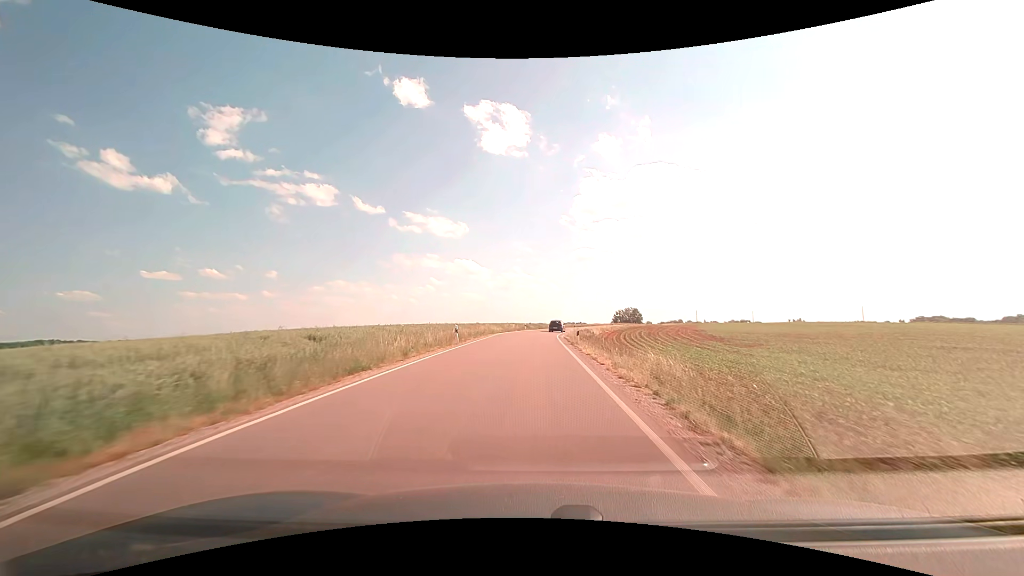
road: secondary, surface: asphalt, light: Day
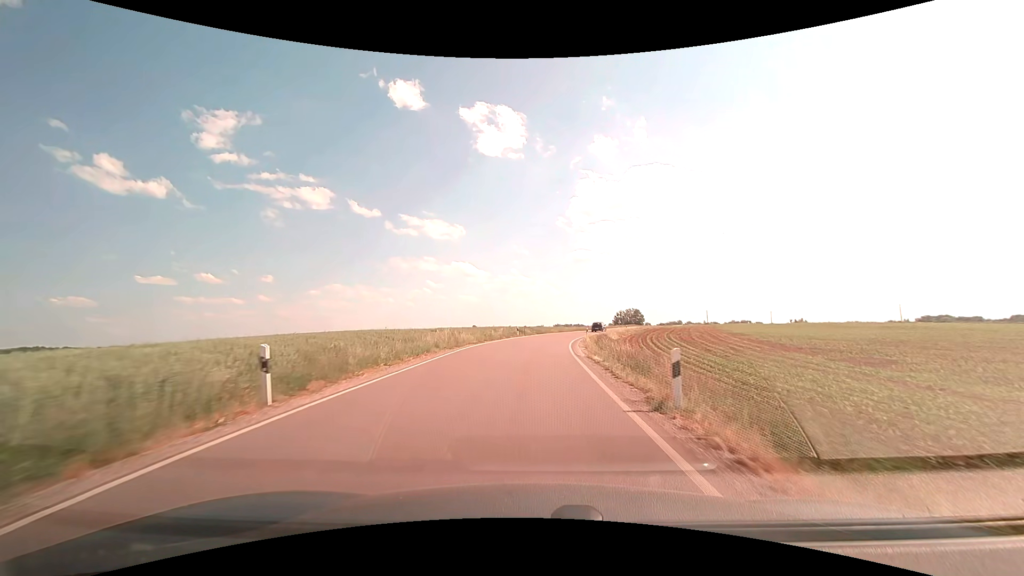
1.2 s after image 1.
(0.0, +20.0) m; 0°
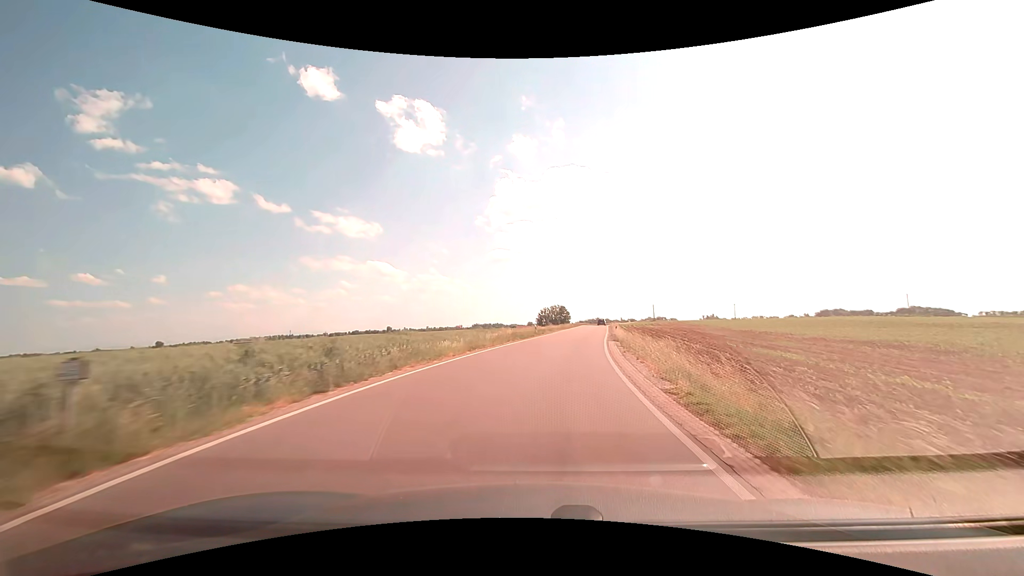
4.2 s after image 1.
(+2.4, +50.2) m; +9°
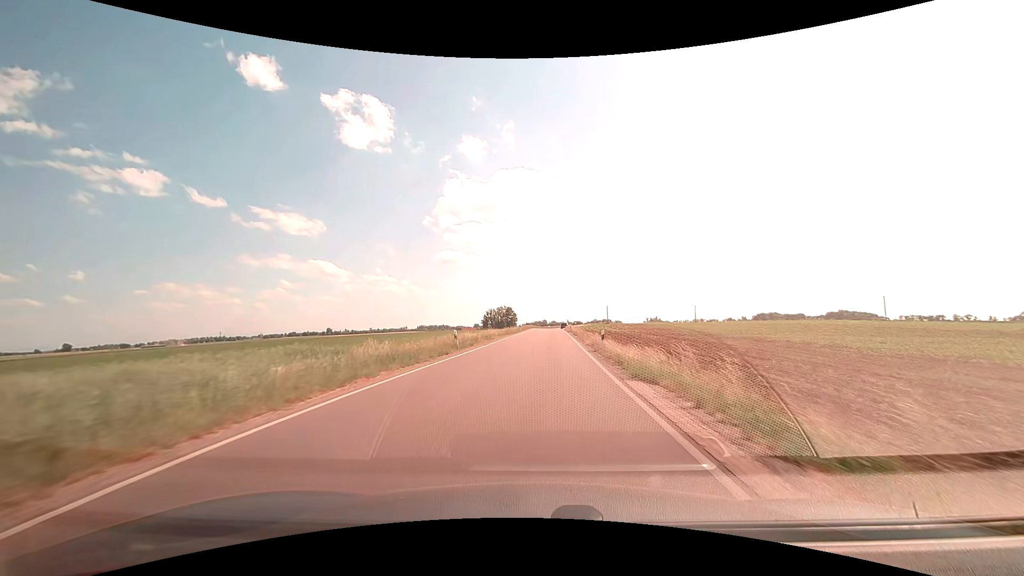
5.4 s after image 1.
(+1.2, +19.9) m; +6°
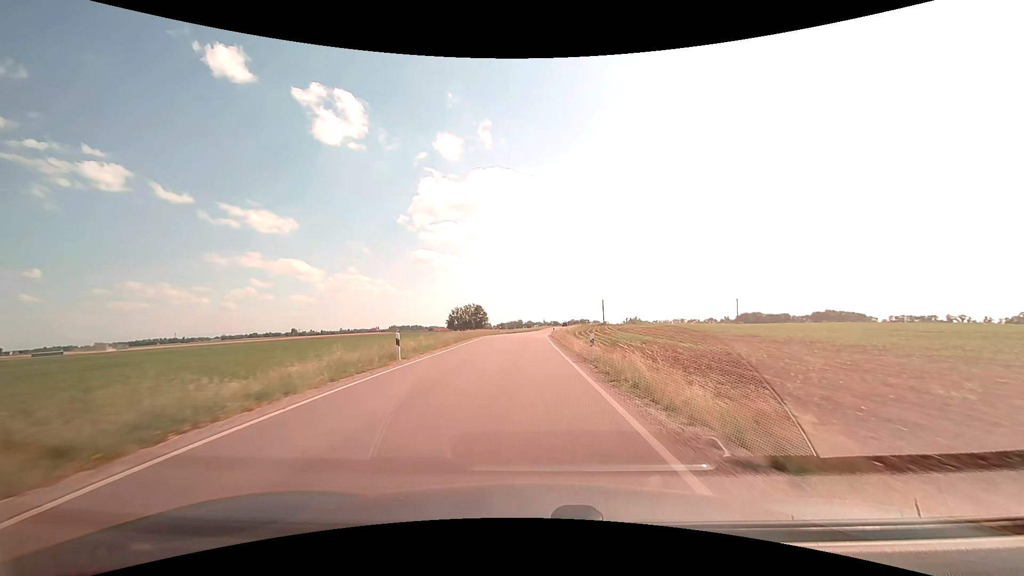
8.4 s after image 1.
(+2.0, +50.5) m; +3°
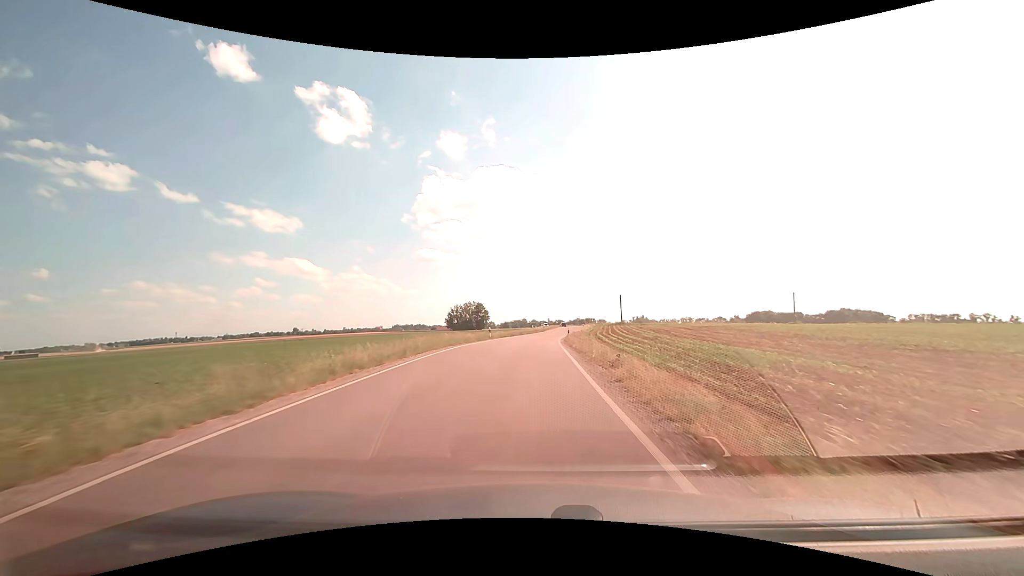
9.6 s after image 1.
(-0.1, +20.2) m; -1°
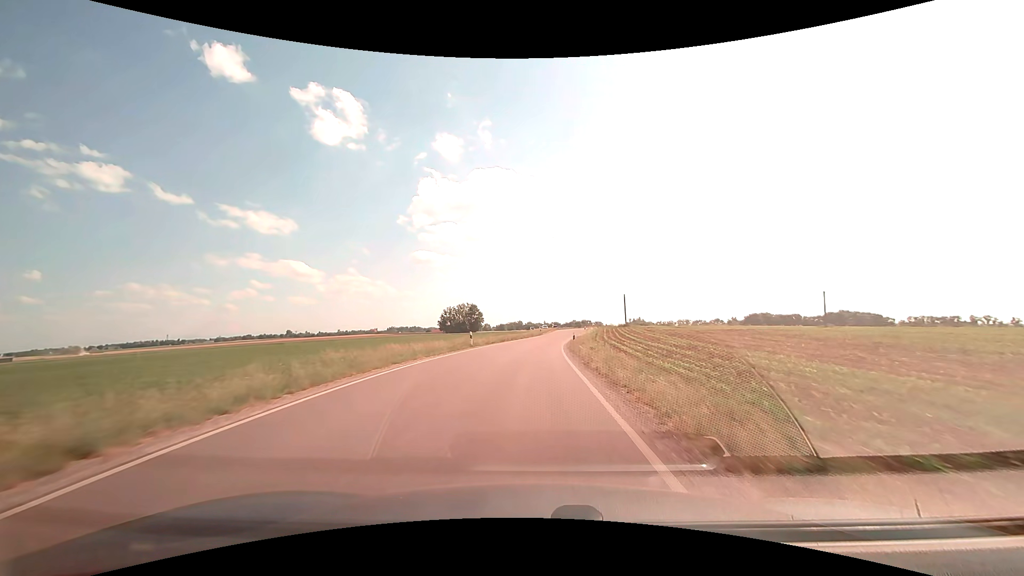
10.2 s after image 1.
(+0.1, +10.0) m; +1°
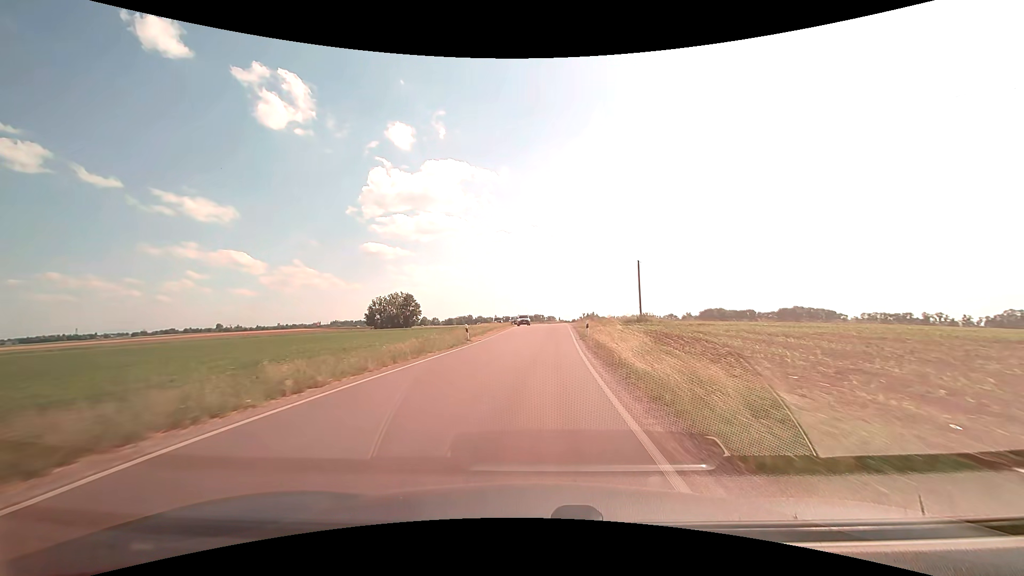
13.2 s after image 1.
(+1.7, +48.5) m; +5°
(0, +10) (0, +20) (+1, +30) (+1, +40) (+2, +50) (+2, +60) (+2, +70) (+1, +80) (0, +90) (-1, +100) m
